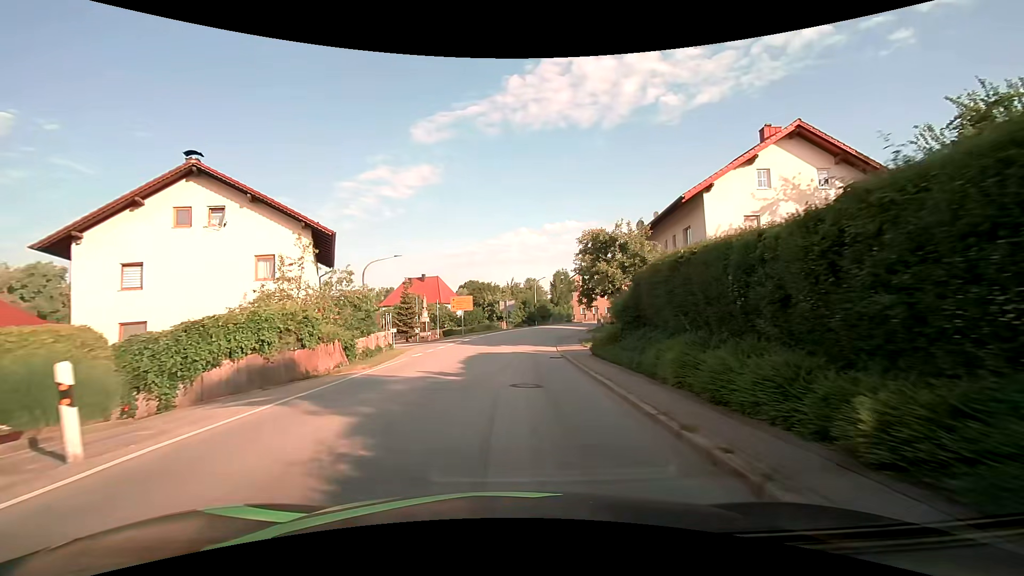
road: secondary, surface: asphalt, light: Day
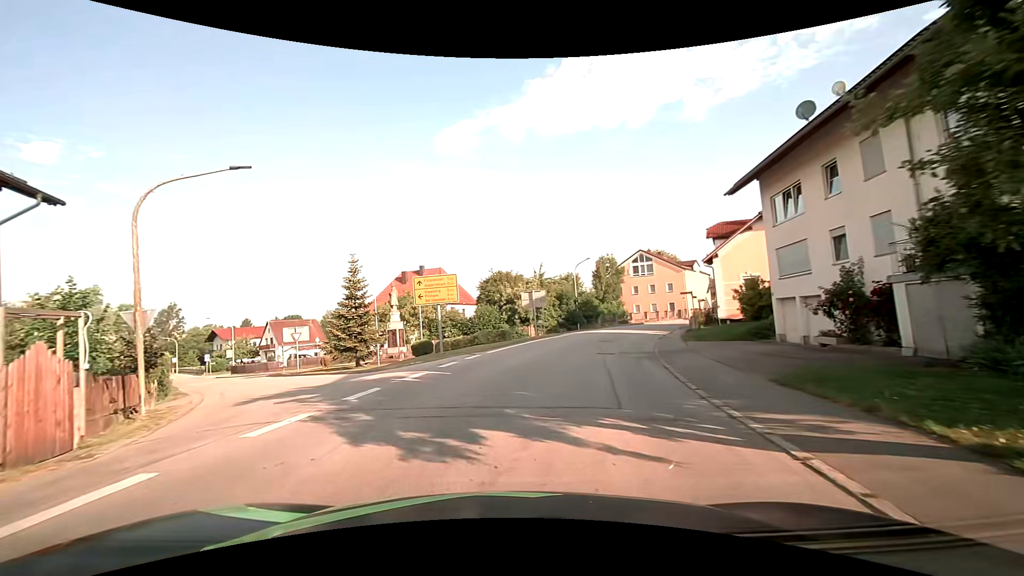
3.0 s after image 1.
(+0.5, +23.7) m; -3°
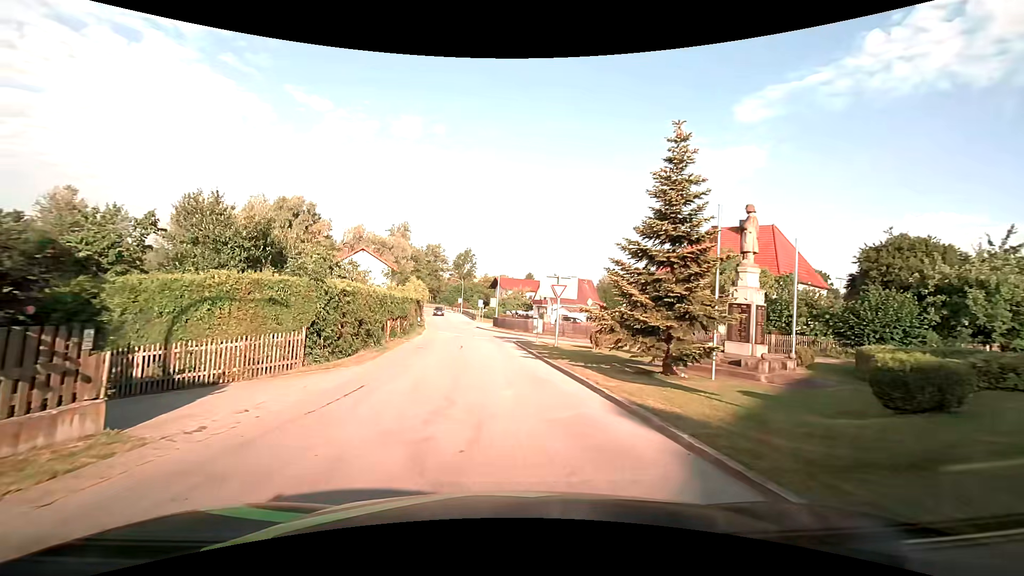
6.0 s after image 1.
(-5.6, +17.2) m; -31°
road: tertiary
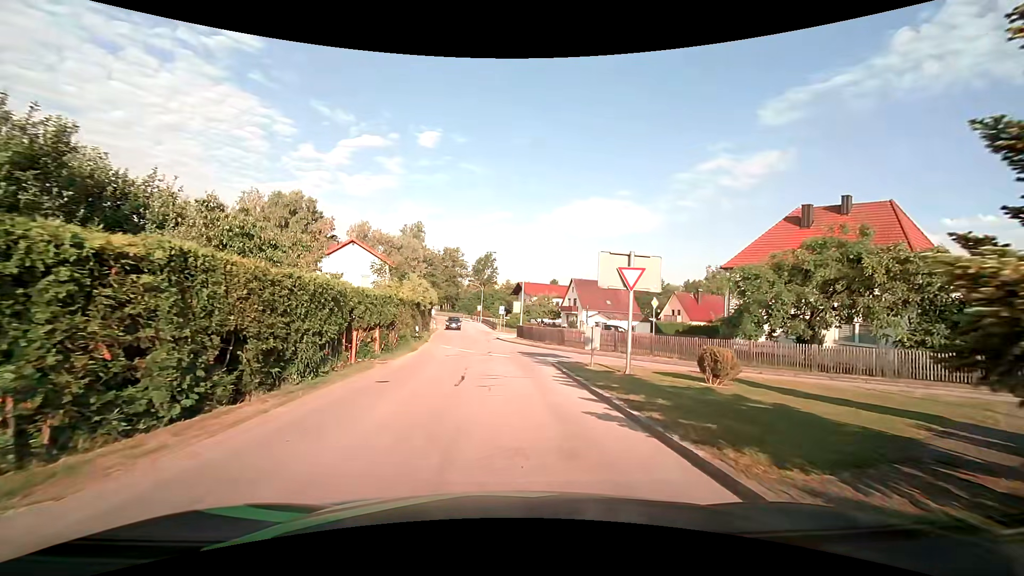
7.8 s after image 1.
(-0.3, +10.6) m; -1°
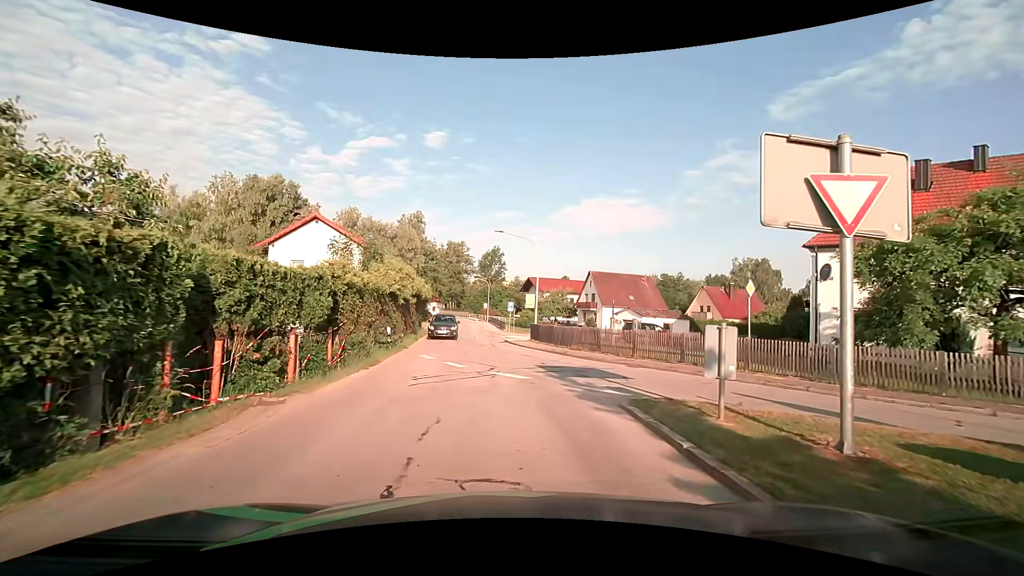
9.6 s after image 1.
(-0.3, +9.0) m; -2°
